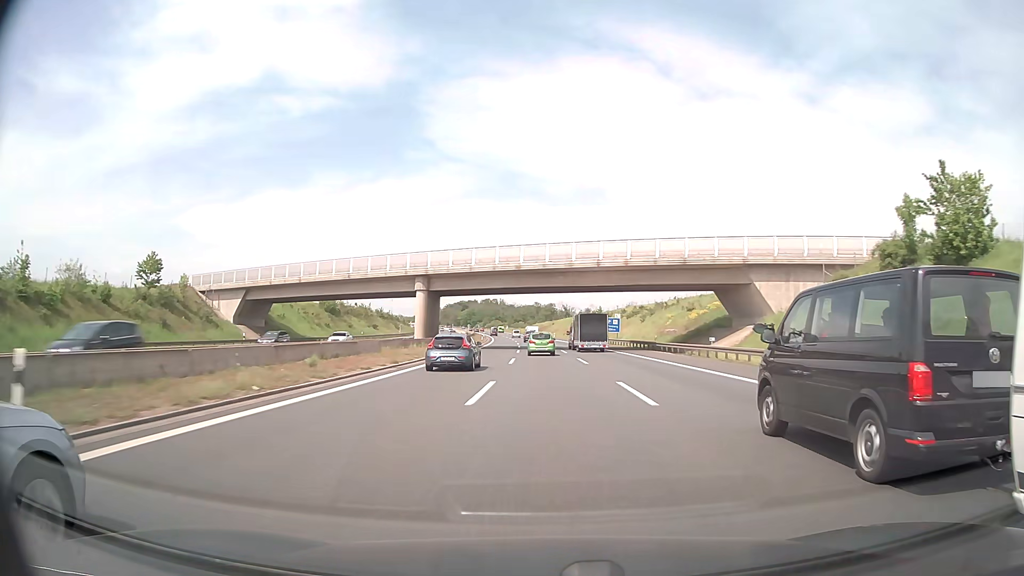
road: motorway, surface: asphalt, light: Day
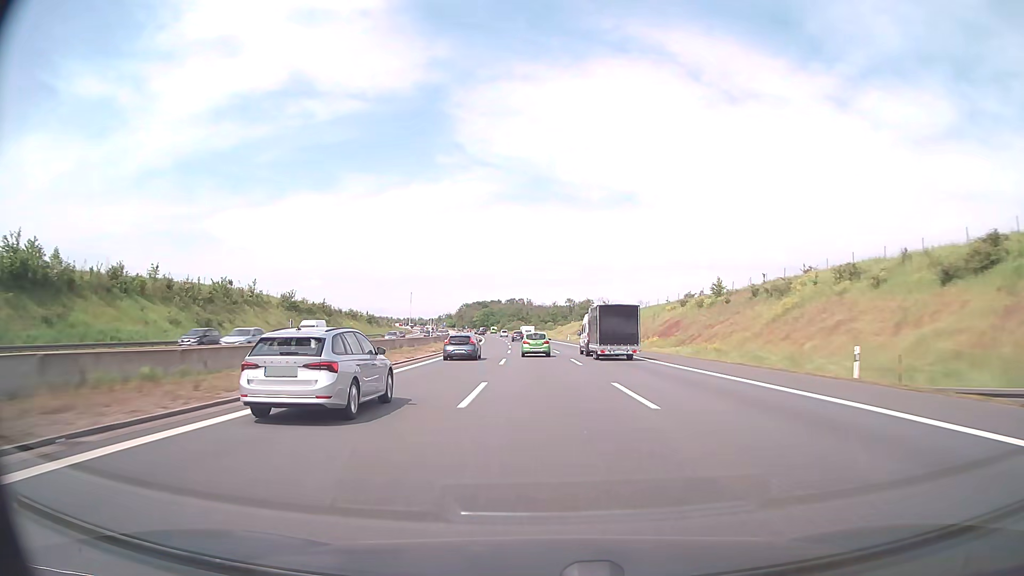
(-1.7, +90.9) m; -3°
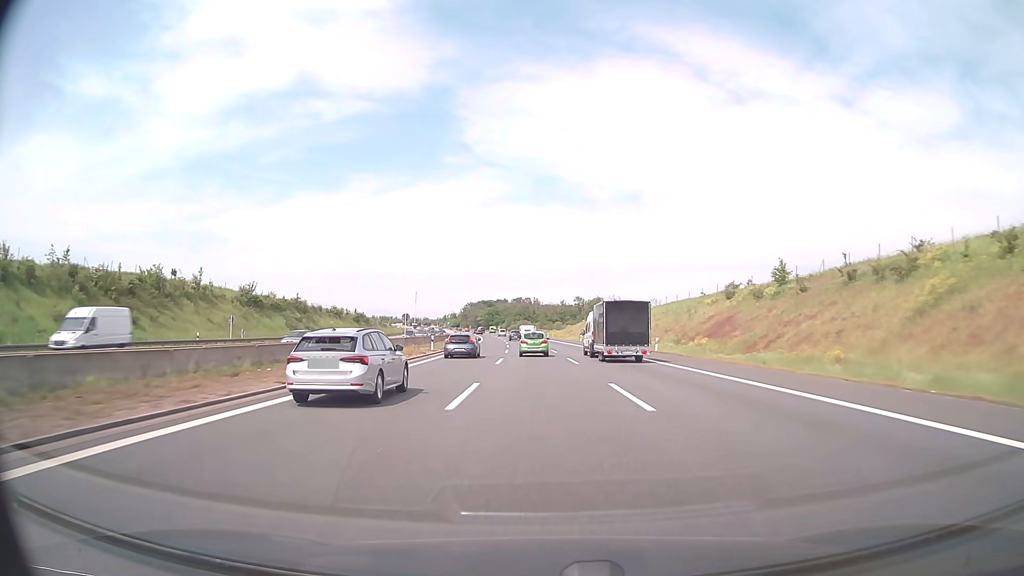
(-0.1, +18.3) m; -1°
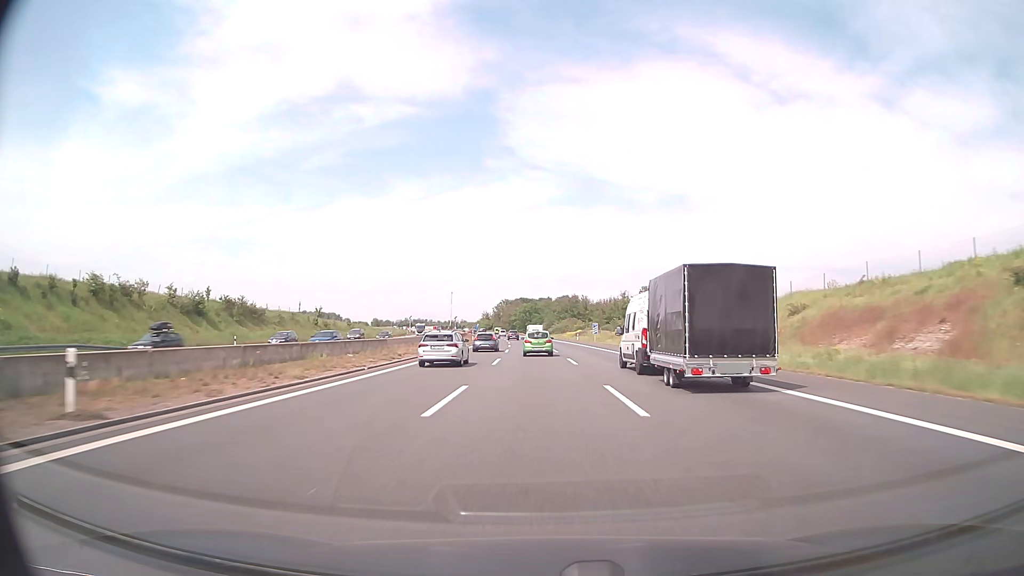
(-3.1, +91.3) m; -4°
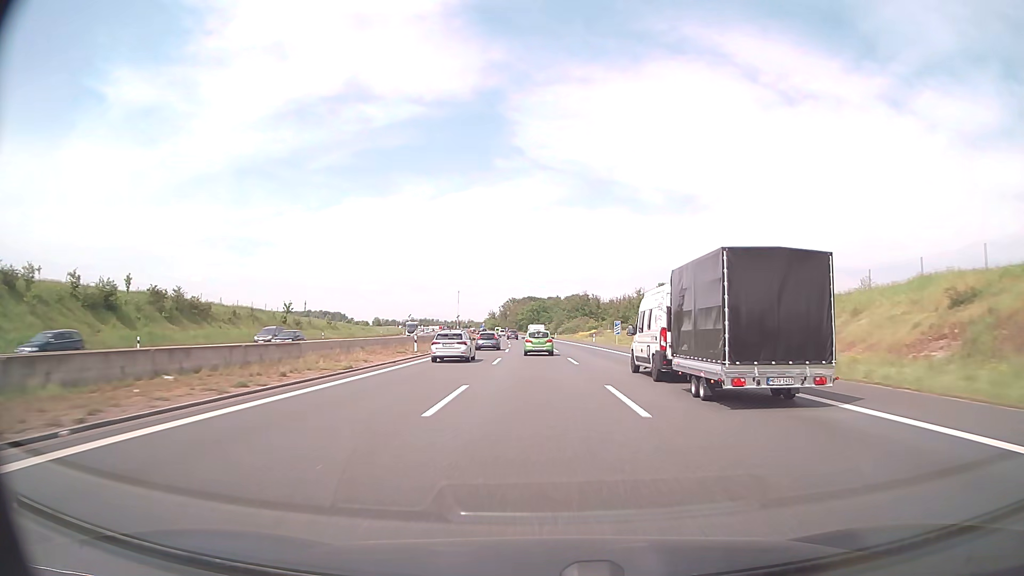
(-0.1, +18.1) m; -1°
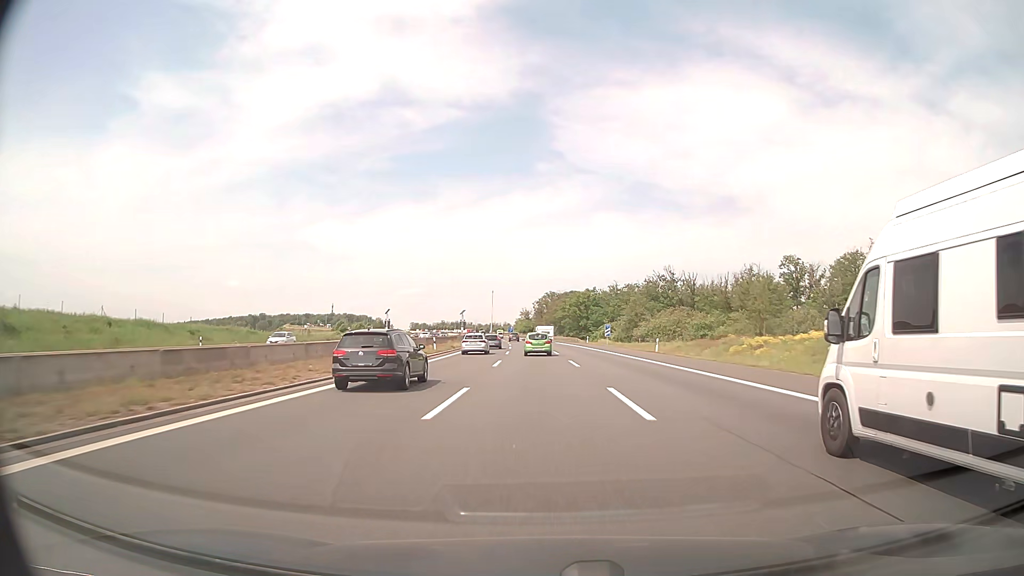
(-2.6, +90.4) m; -3°
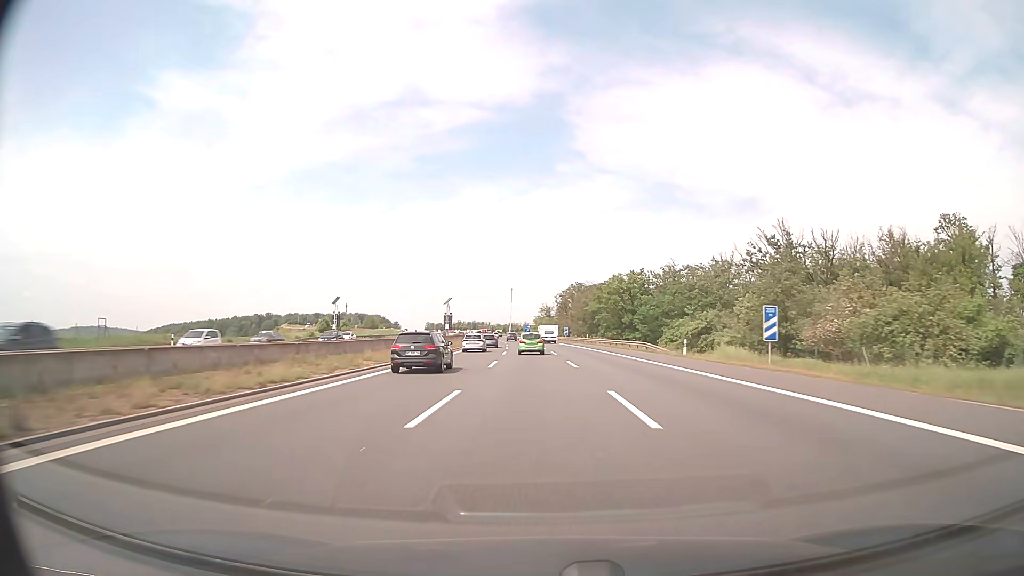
(-0.9, +55.2) m; -2°
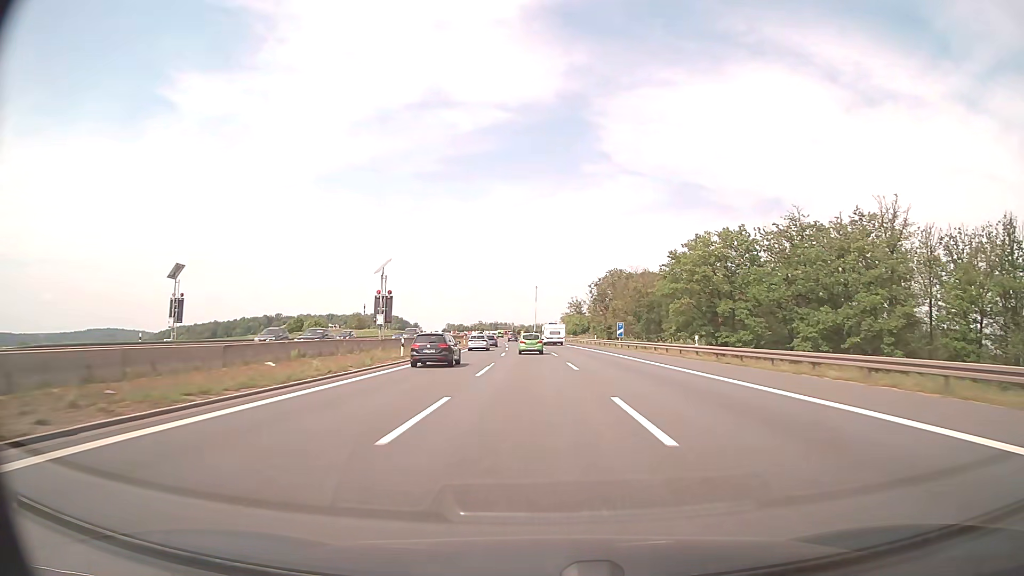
(-1.0, +55.5) m; -2°
(0, +10) (0, +20) (0, +30) (-1, +40) (-1, +50) (-1, +60) (-2, +70) (-2, +80) (-3, +90) (-3, +100) m
